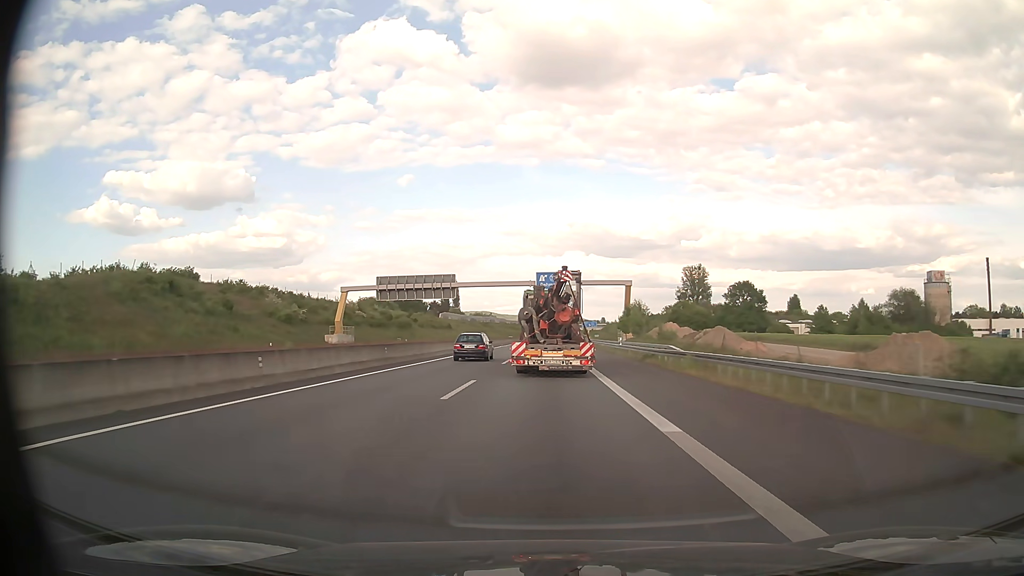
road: motorway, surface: asphalt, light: Day
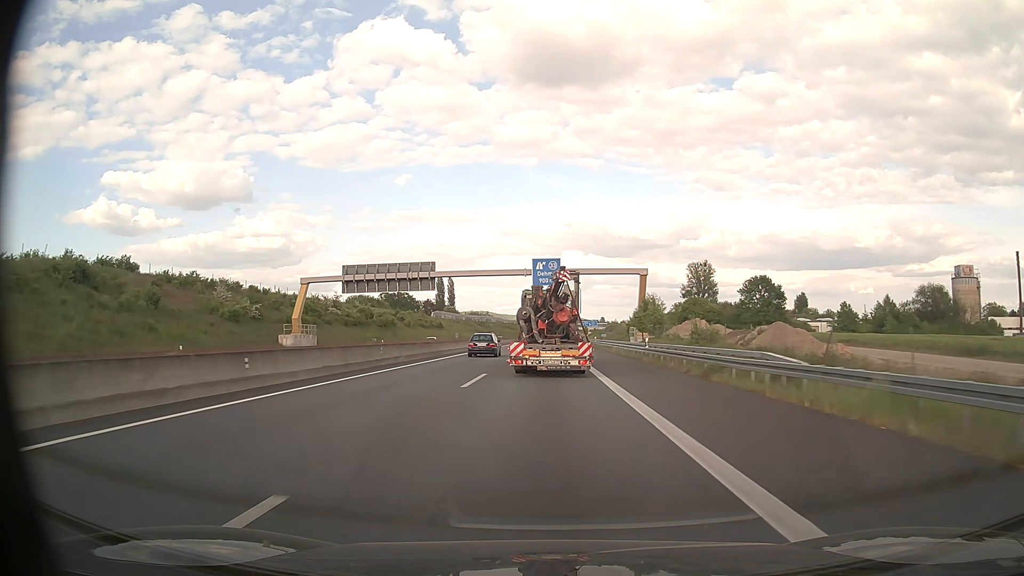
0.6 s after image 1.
(0.0, +14.8) m; 0°
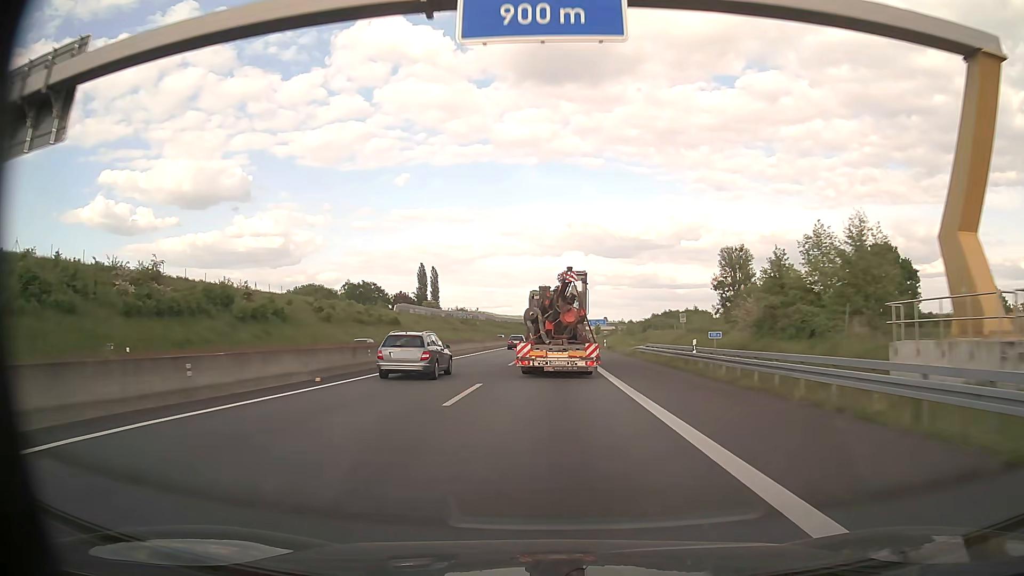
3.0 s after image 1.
(+0.1, +59.3) m; 0°
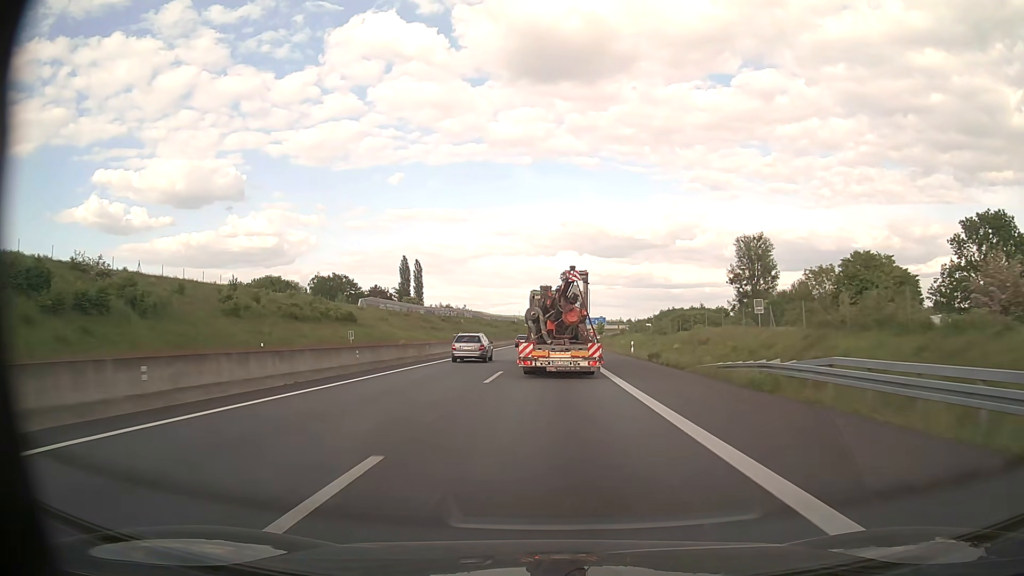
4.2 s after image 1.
(+0.1, +29.7) m; 0°
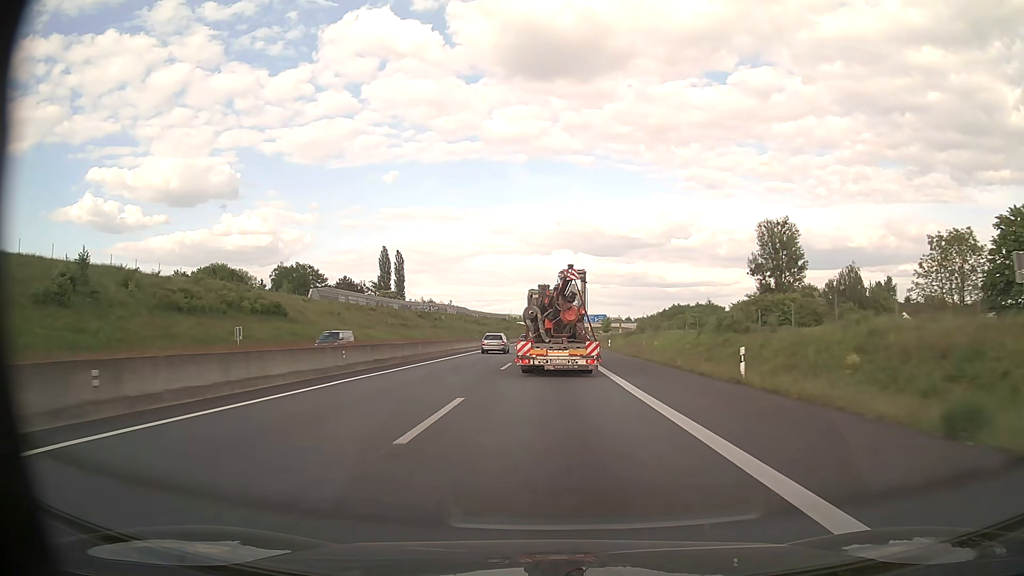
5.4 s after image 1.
(+0.1, +29.5) m; 0°
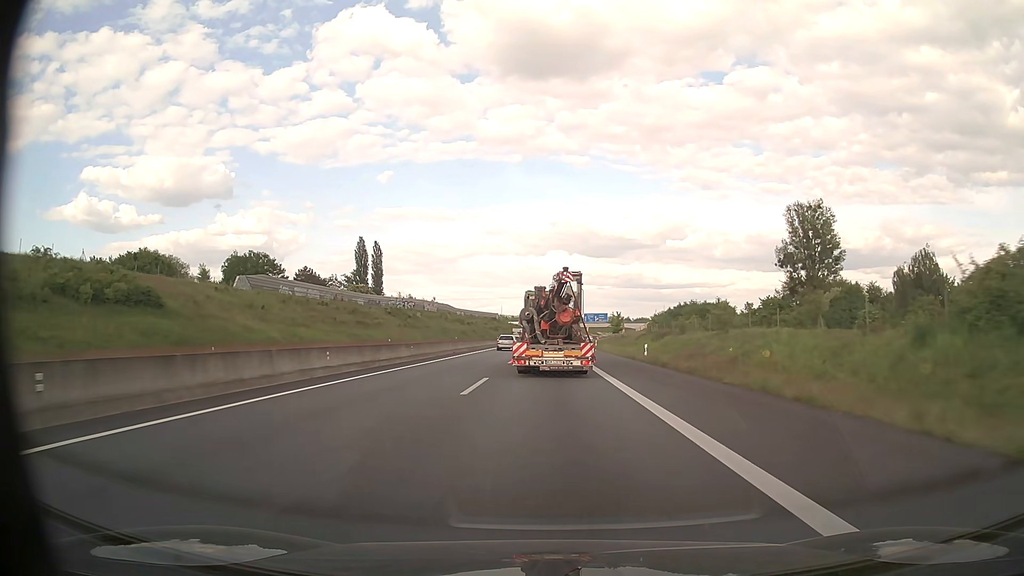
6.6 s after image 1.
(+0.1, +29.2) m; 0°
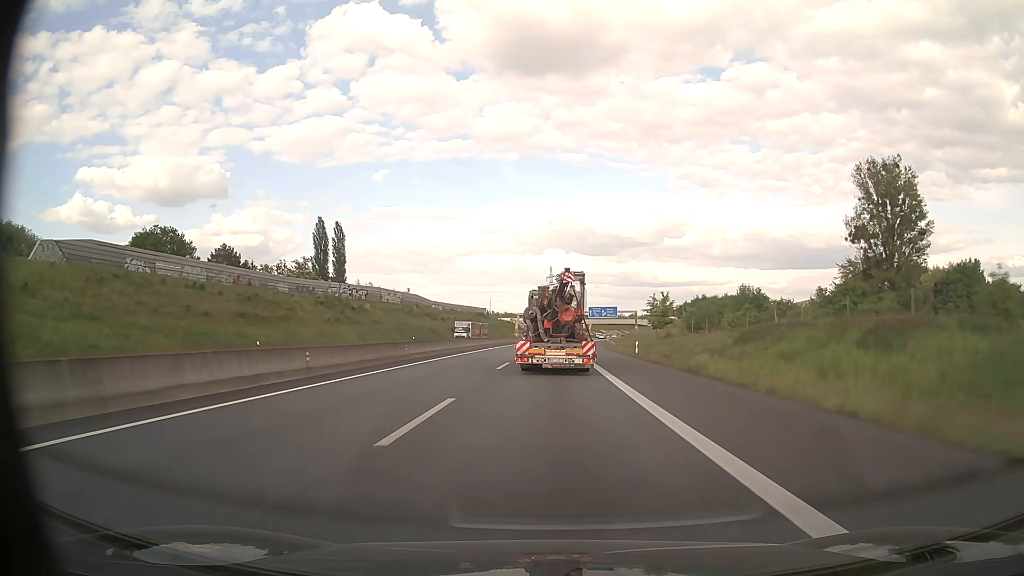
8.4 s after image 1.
(+0.1, +43.8) m; 0°
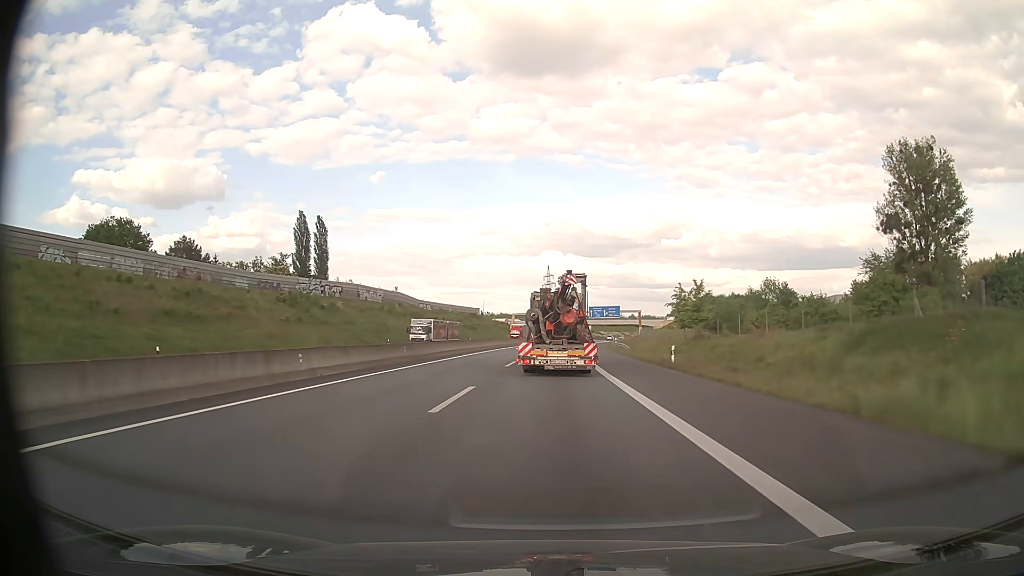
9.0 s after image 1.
(0.0, +14.6) m; 0°
(0, +10) (0, +20) (0, +30) (0, +40) (+1, +50) (+1, +60) (+1, +70) (+2, +80) (+2, +90) (+3, +100) m
